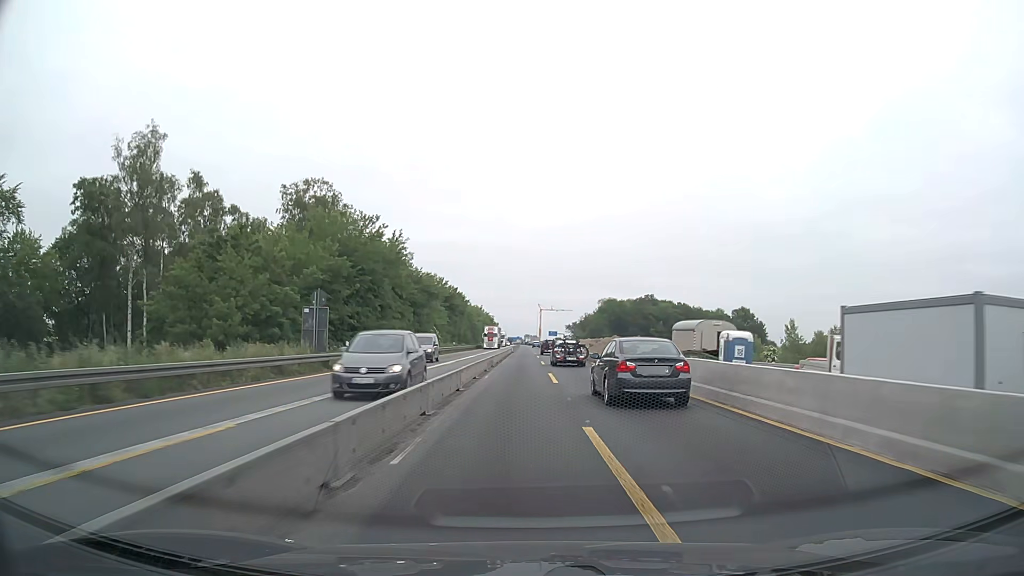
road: motorway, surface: concrete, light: Day
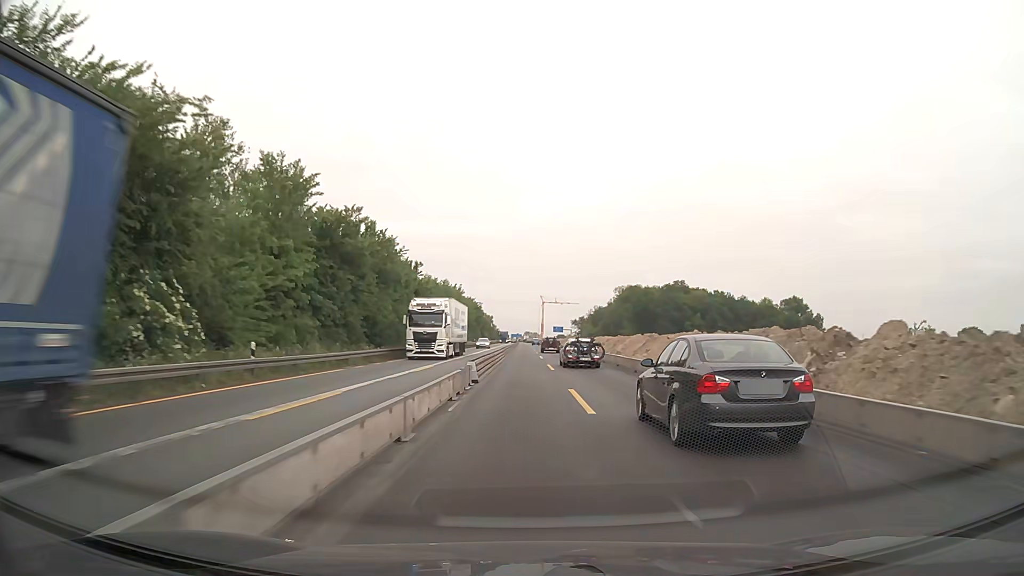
(-0.2, +63.6) m; 0°
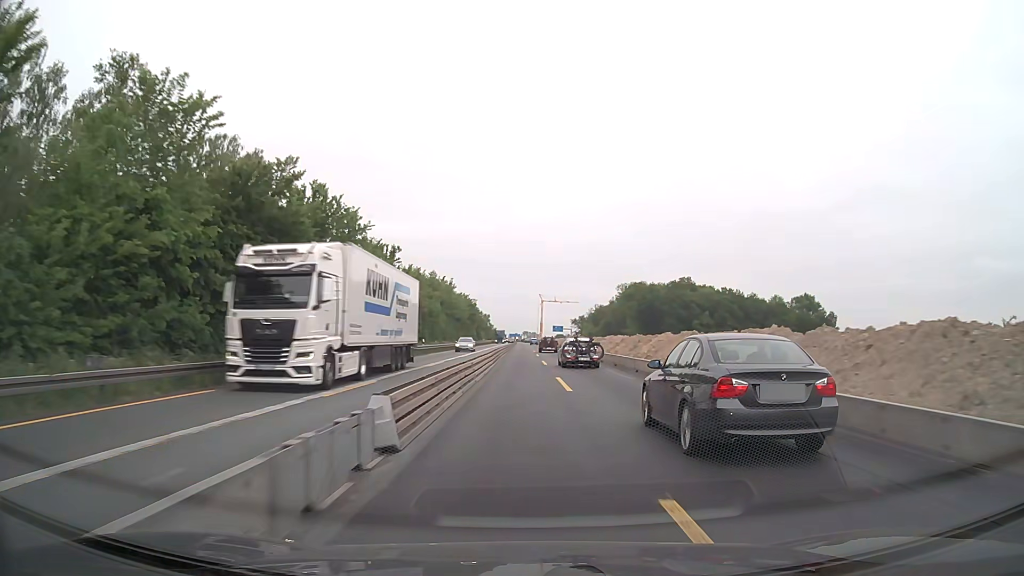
(0.0, +12.7) m; 0°
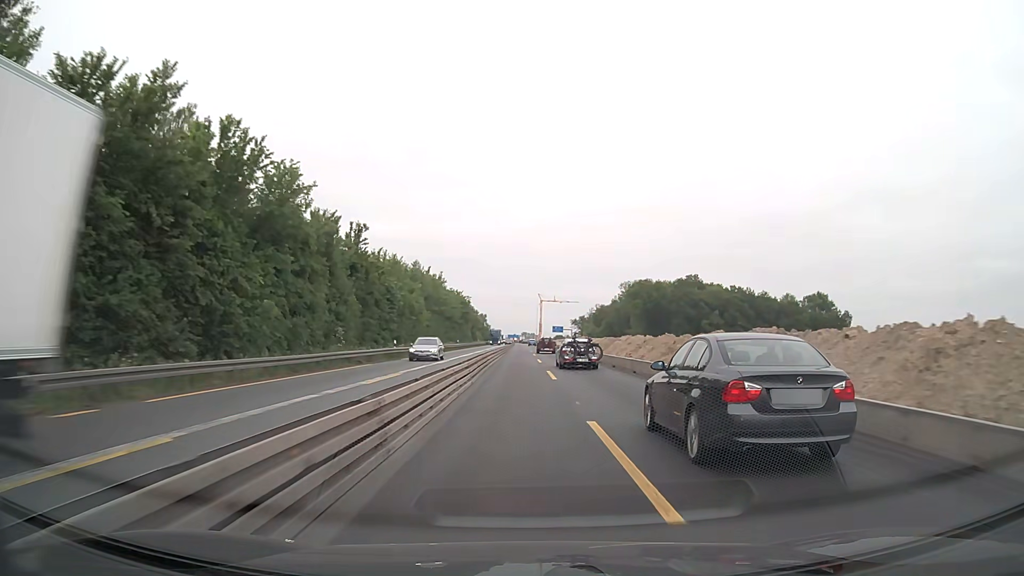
(0.0, +12.7) m; 0°
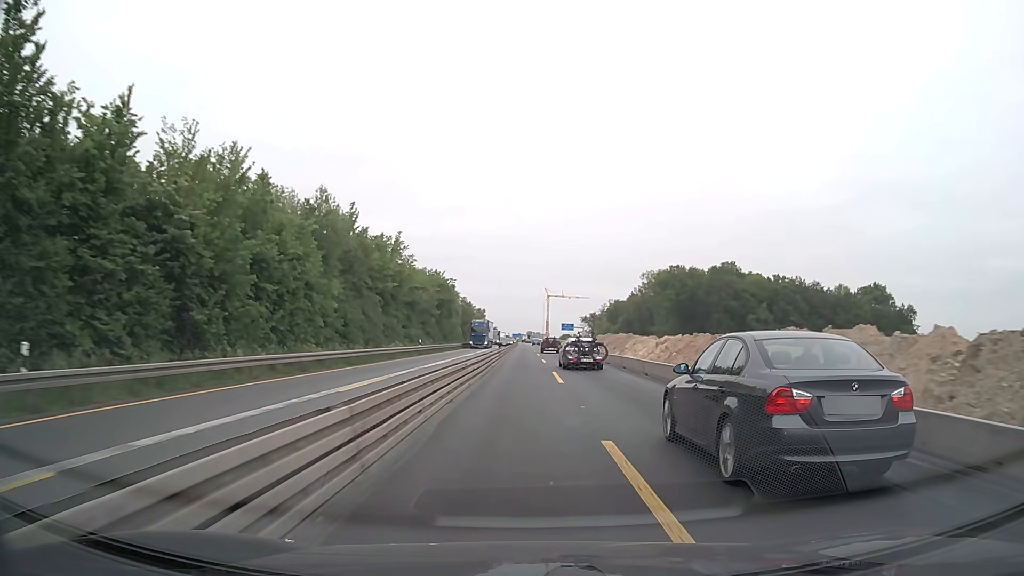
(-0.1, +38.2) m; 0°
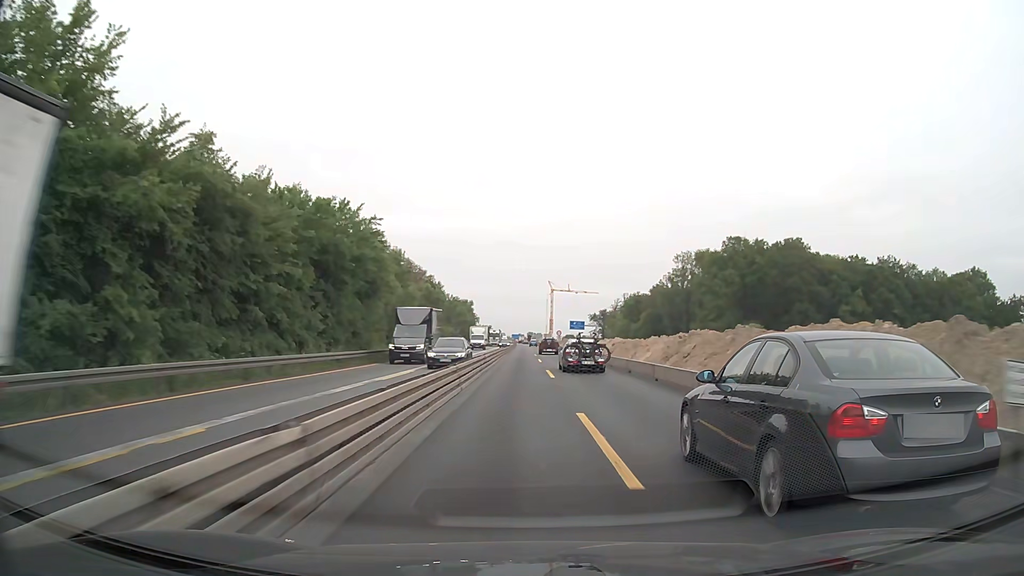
(0.0, +50.9) m; 0°
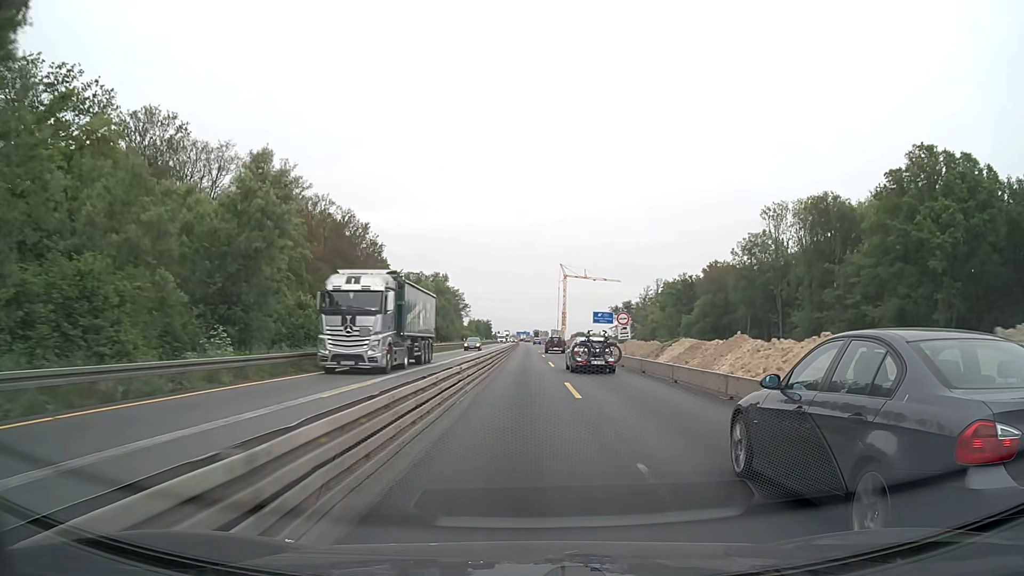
(-0.2, +63.6) m; 0°
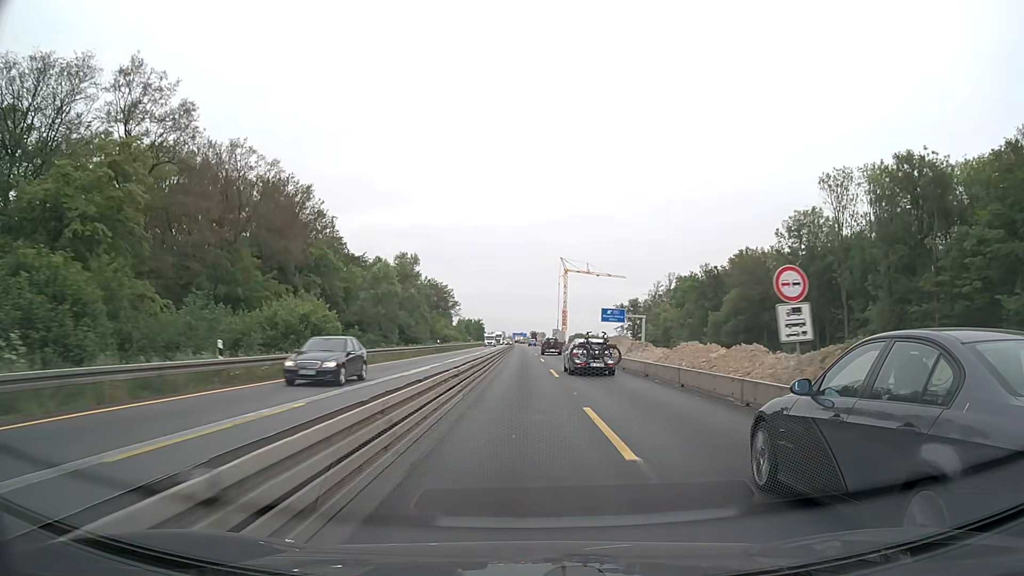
(0.0, +25.4) m; 0°
(0, +10) (0, +20) (0, +30) (0, +40) (0, +50) (0, +60) (0, +70) (0, +80) (0, +90) (0, +100) m
